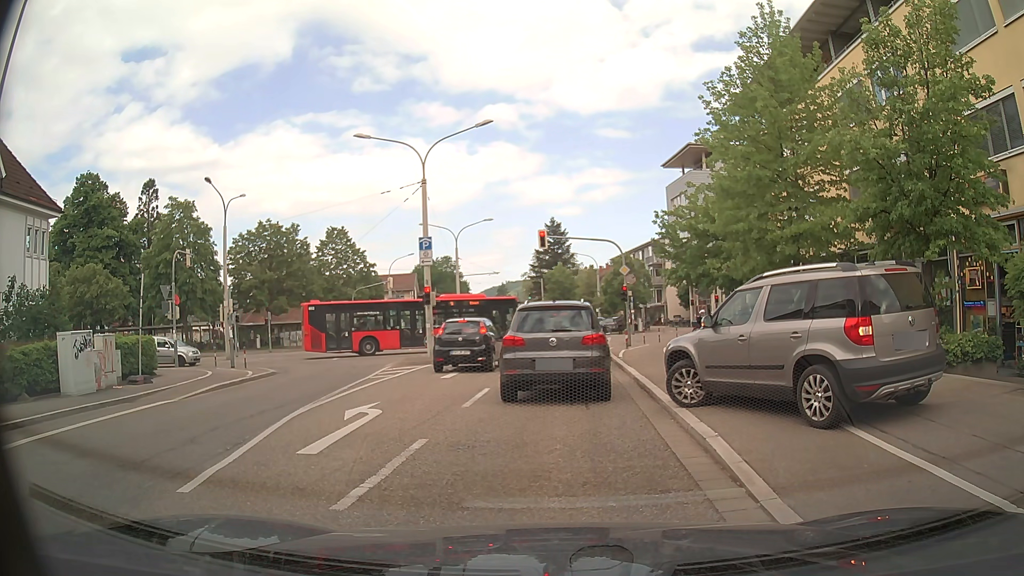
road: tertiary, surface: asphalt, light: Day
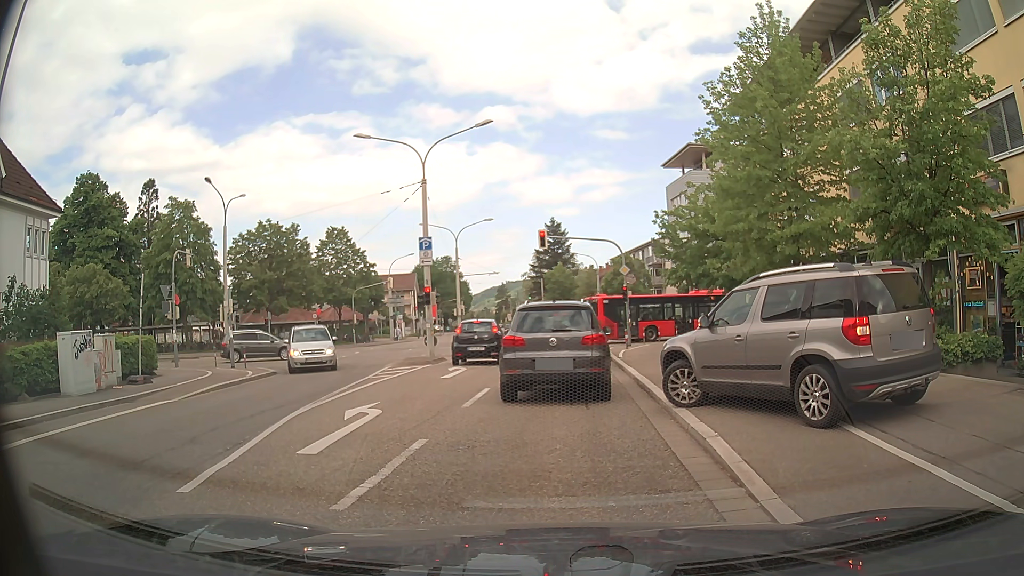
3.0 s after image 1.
(0.0, 0.0) m; 0°
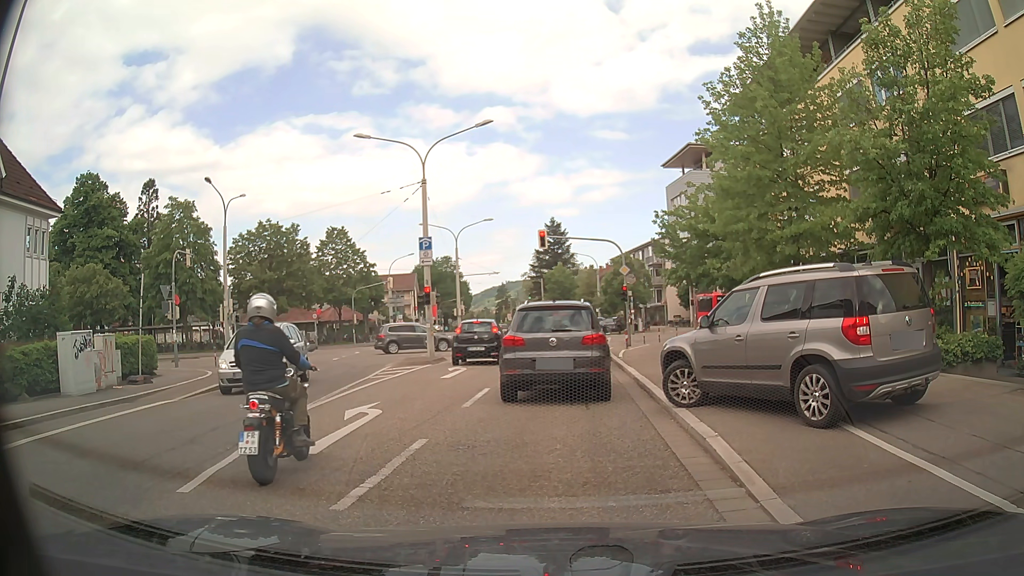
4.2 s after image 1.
(0.0, 0.0) m; 0°
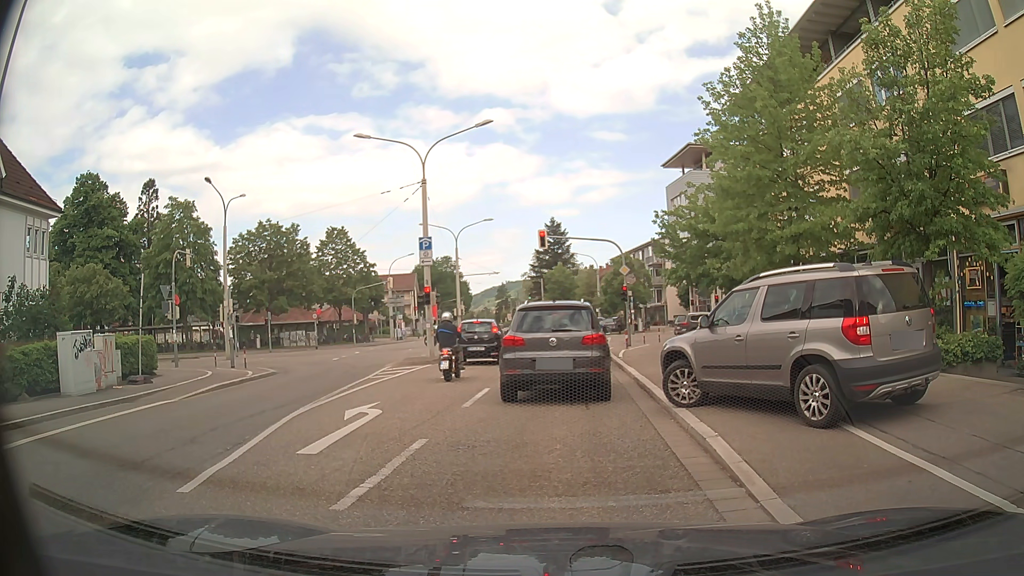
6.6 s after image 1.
(0.0, 0.0) m; 0°
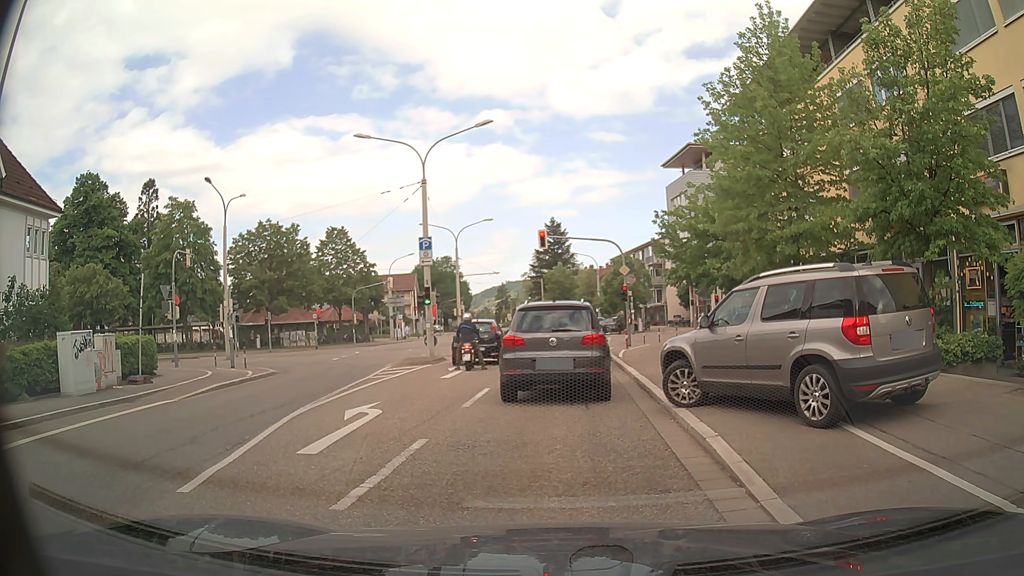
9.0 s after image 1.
(0.0, 0.0) m; 0°
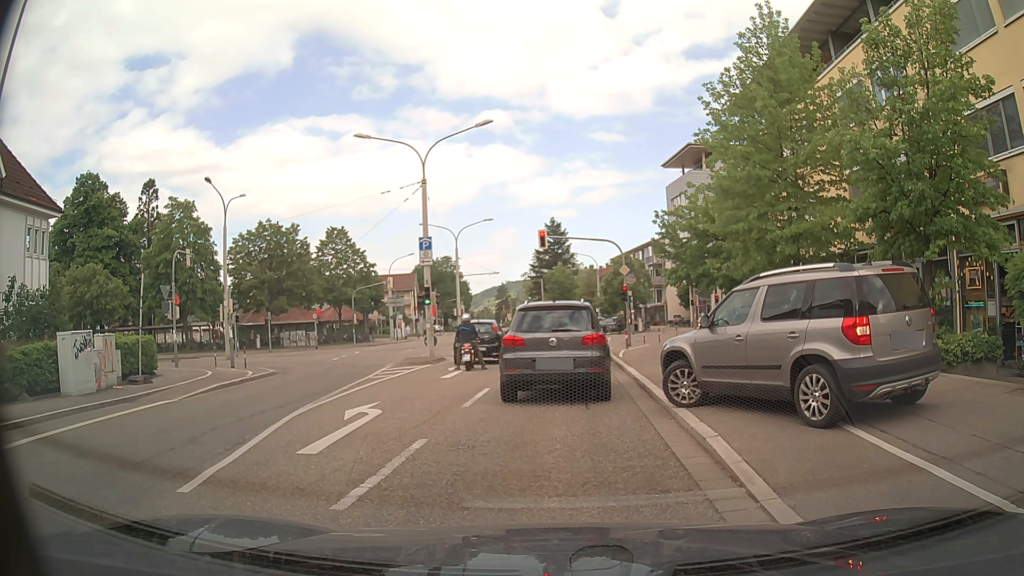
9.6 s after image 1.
(0.0, 0.0) m; 0°
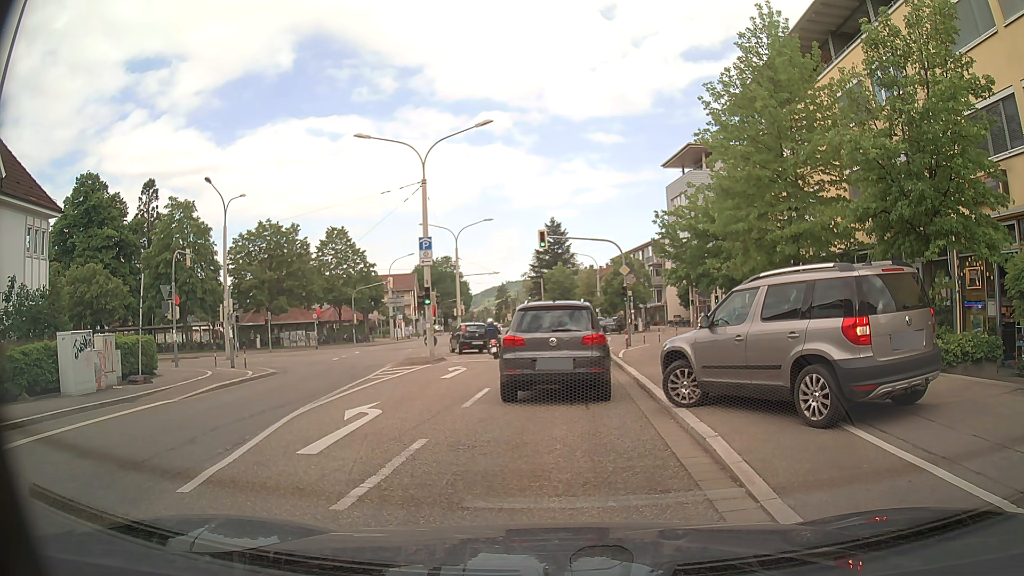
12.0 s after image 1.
(0.0, 0.0) m; 0°
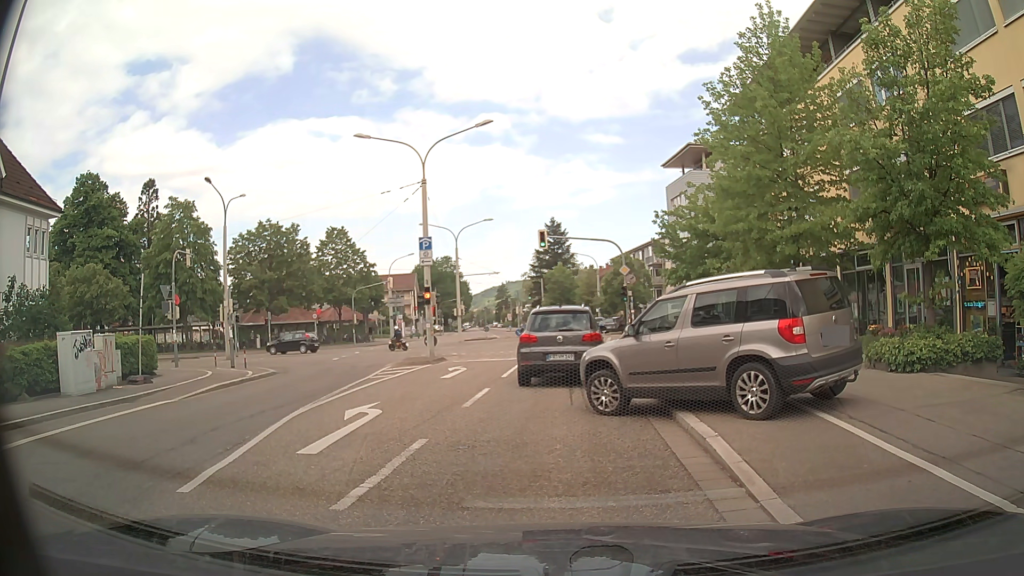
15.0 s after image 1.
(0.0, 0.0) m; 0°
